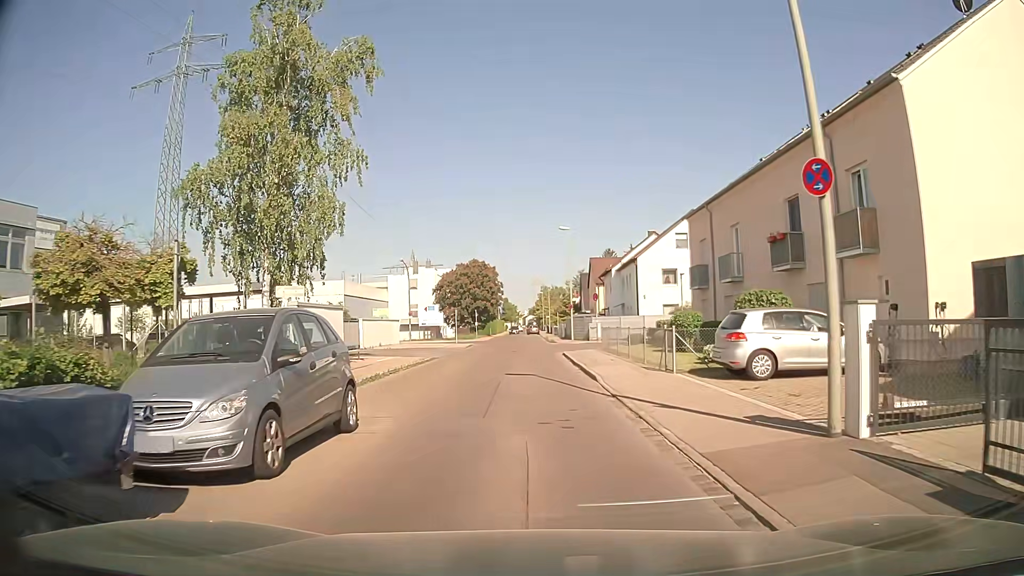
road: unclassified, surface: asphalt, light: Day
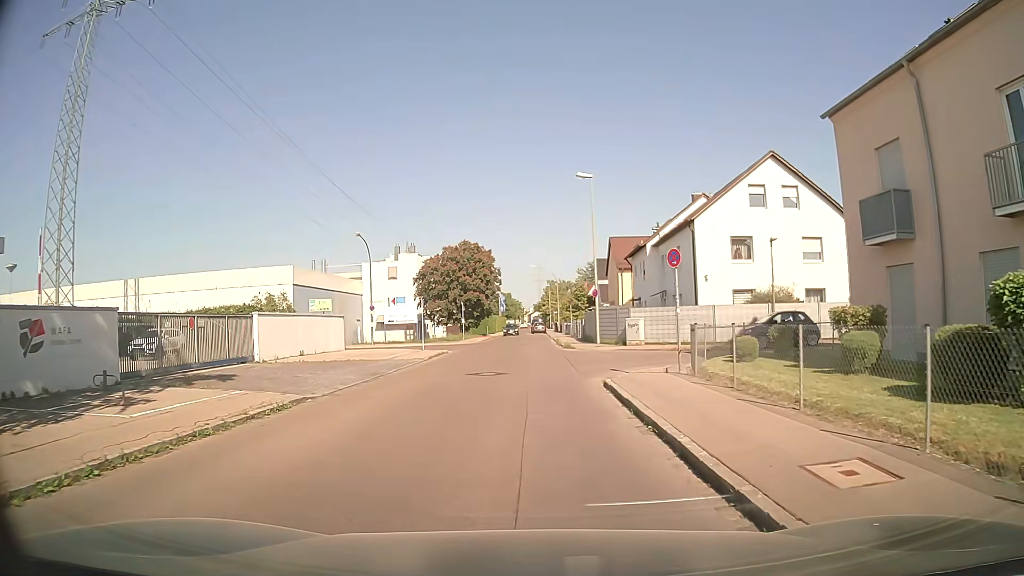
(+0.2, +17.7) m; 0°
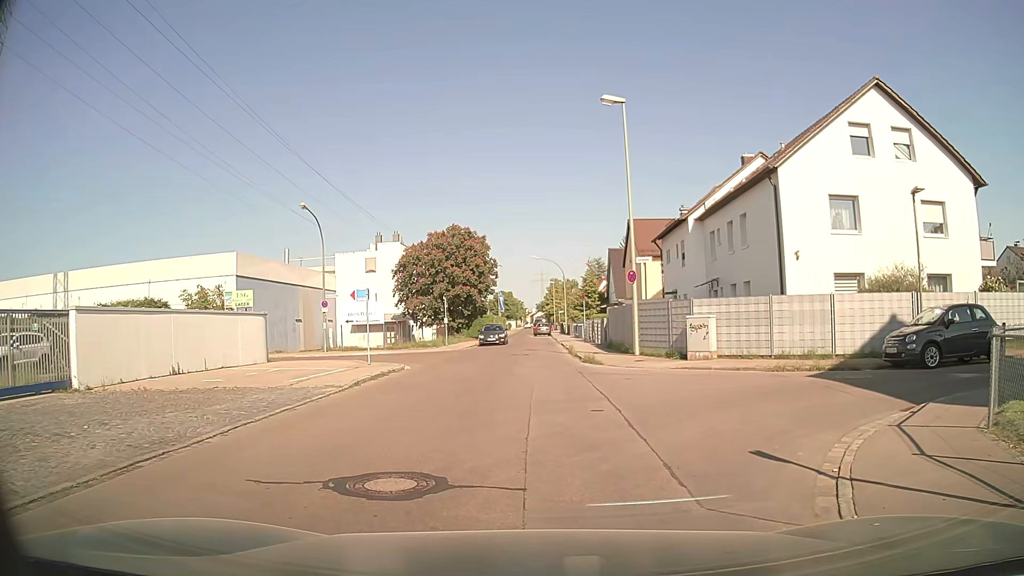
(-0.1, +11.9) m; 0°
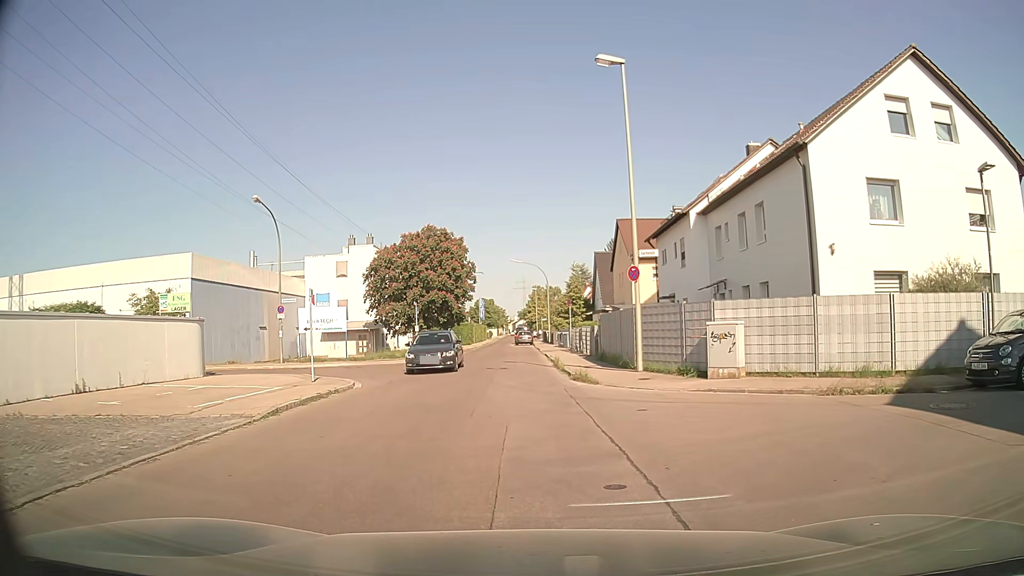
(0.0, +4.1) m; +2°
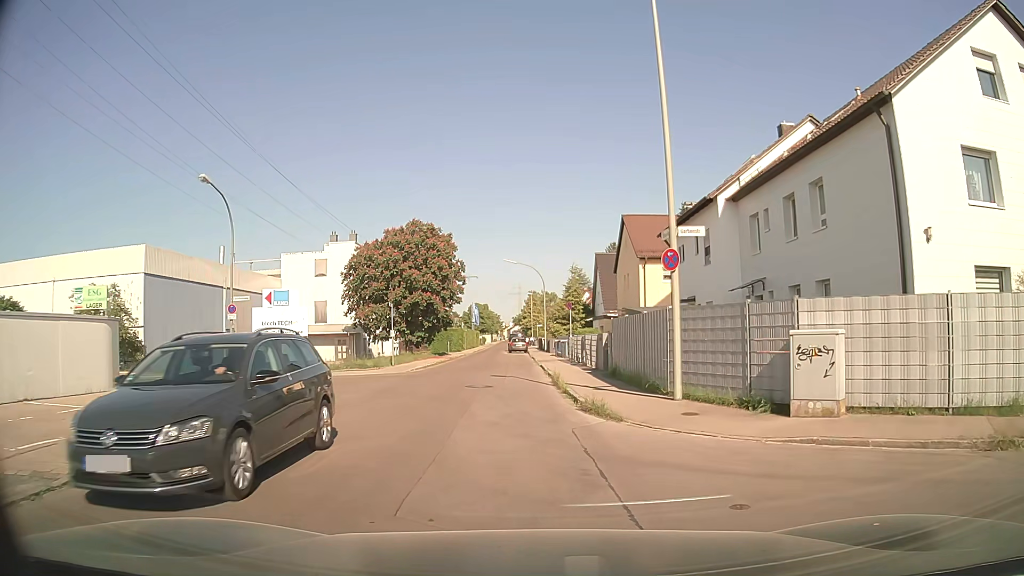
(-0.2, +5.7) m; -2°
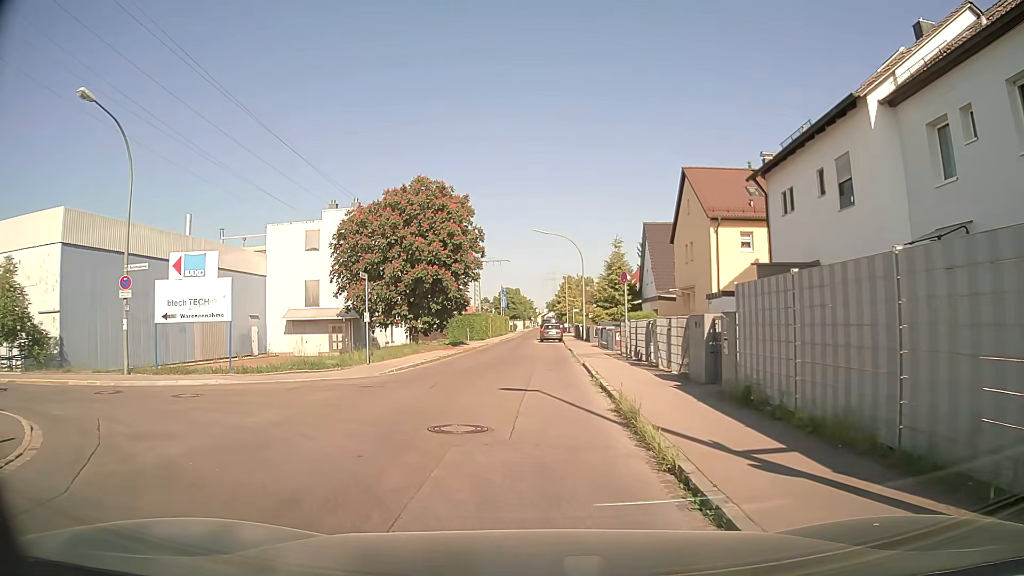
(+0.2, +10.6) m; -2°
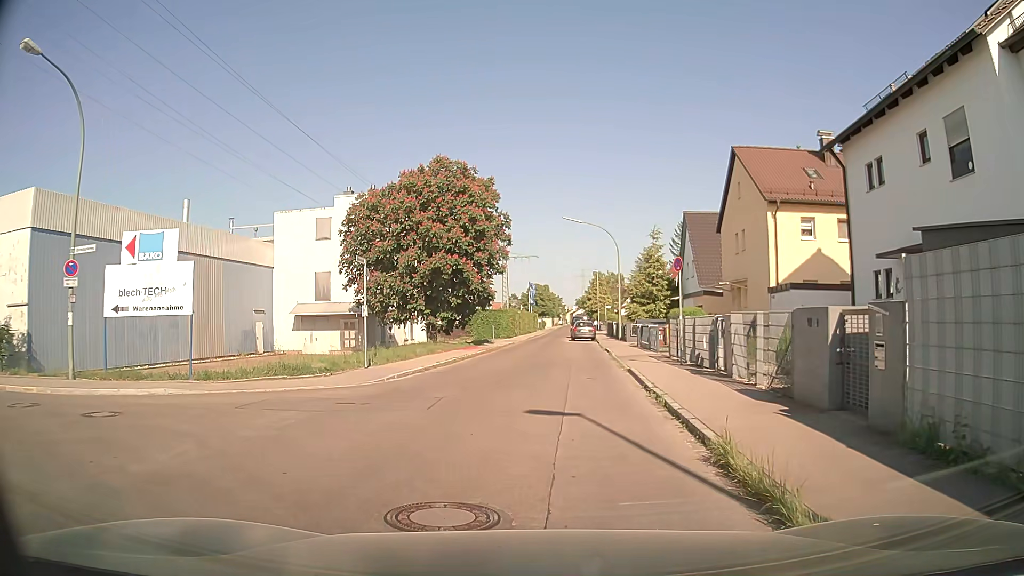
(-0.1, +4.1) m; -3°
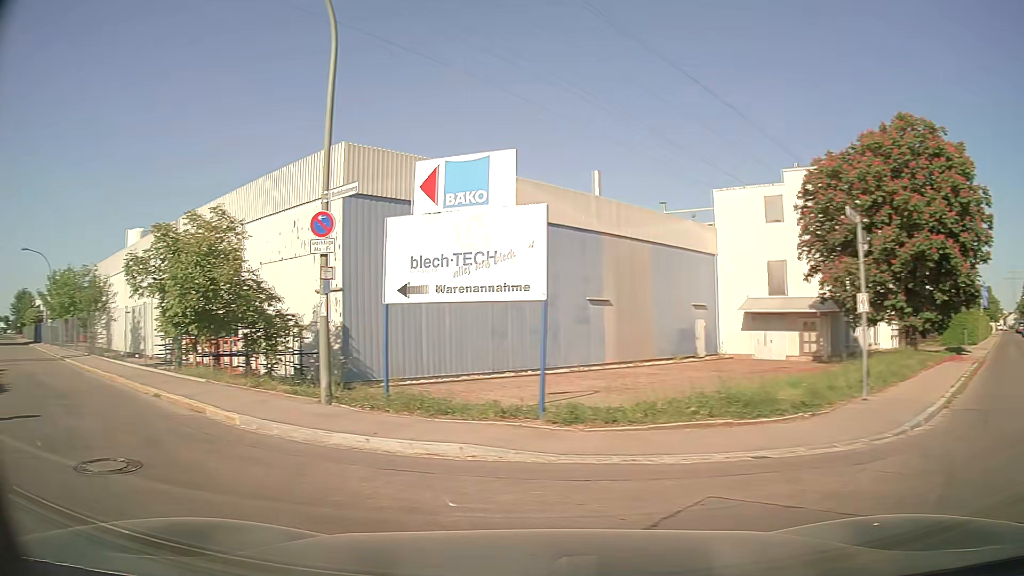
(-1.6, +7.9) m; -37°
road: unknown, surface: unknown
(-5, +8) (-13, +15) (-20, +22) (-27, +28) (-35, +35) (-43, +41) (-50, +48) (-58, +55) (-65, +61) (-73, +68) m
